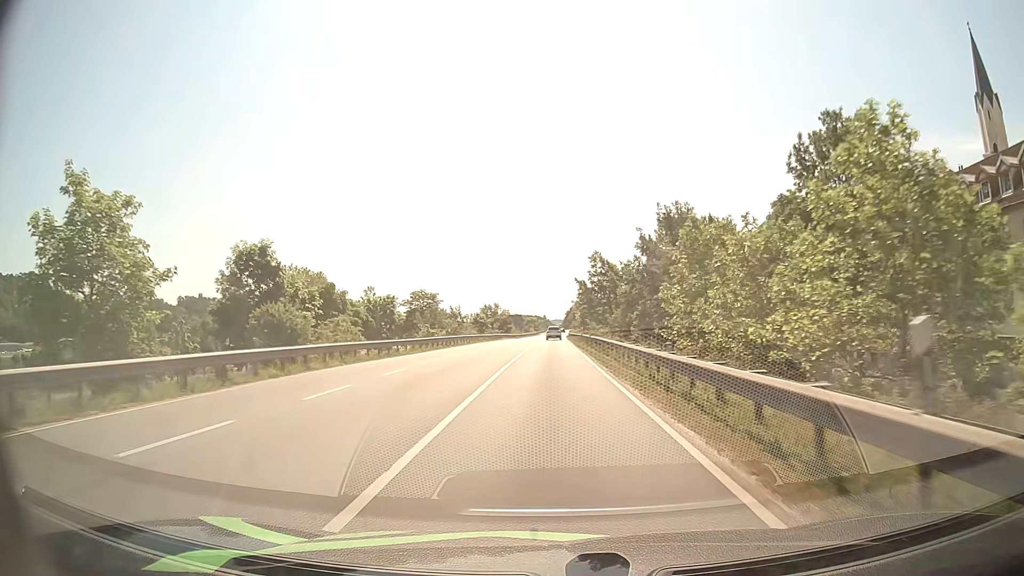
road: primary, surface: asphalt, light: Day
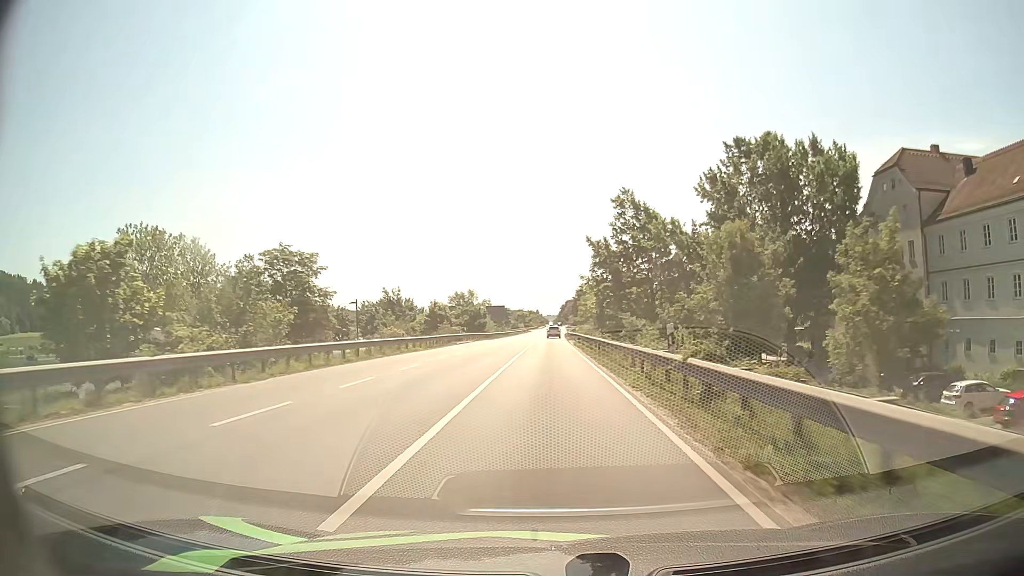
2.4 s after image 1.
(-0.1, +39.6) m; 0°
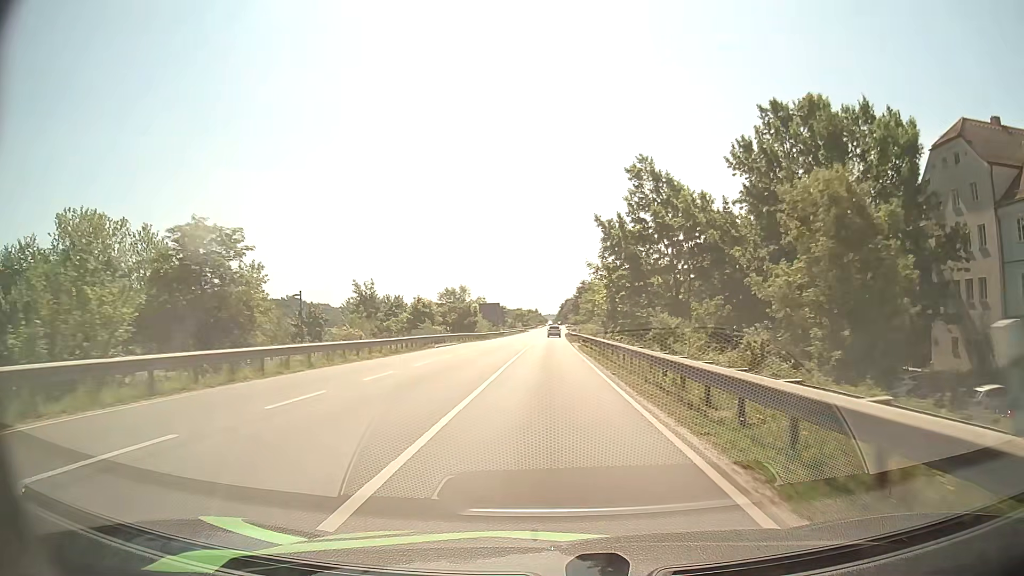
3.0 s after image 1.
(0.0, +10.0) m; 0°
(0, +10) (0, +20) (0, +30) (0, +40) (0, +50) (0, +60) (0, +70) (0, +80) (+1, +90) (+1, +100) m
